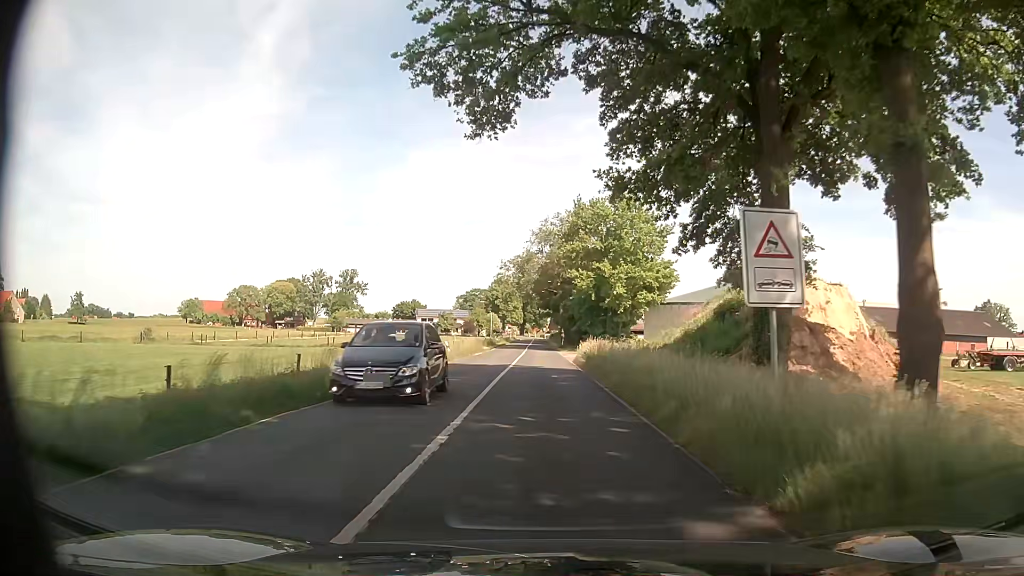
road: secondary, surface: asphalt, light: Day
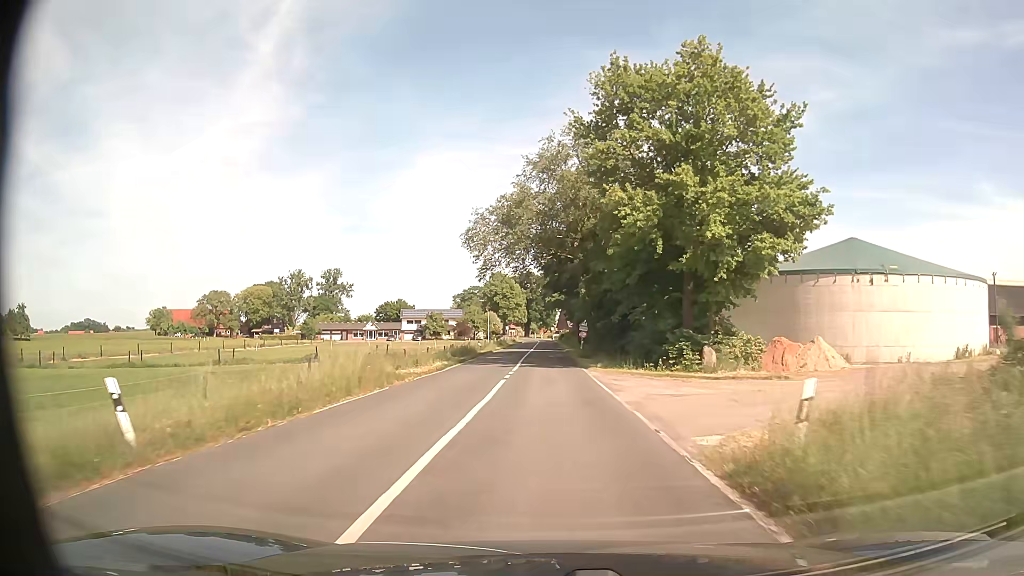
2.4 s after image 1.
(+0.1, +31.1) m; 0°
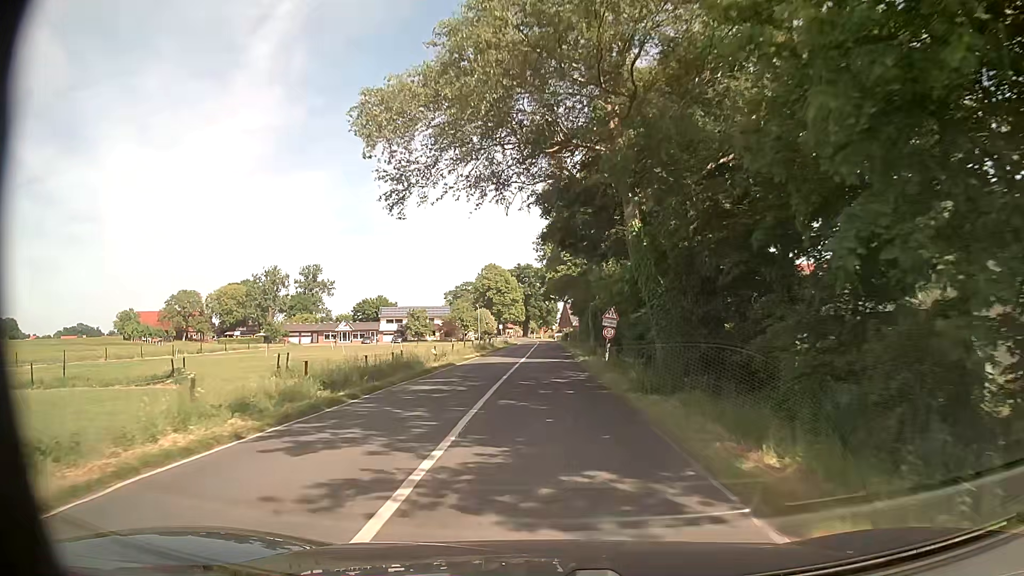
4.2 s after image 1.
(0.0, +23.4) m; -1°
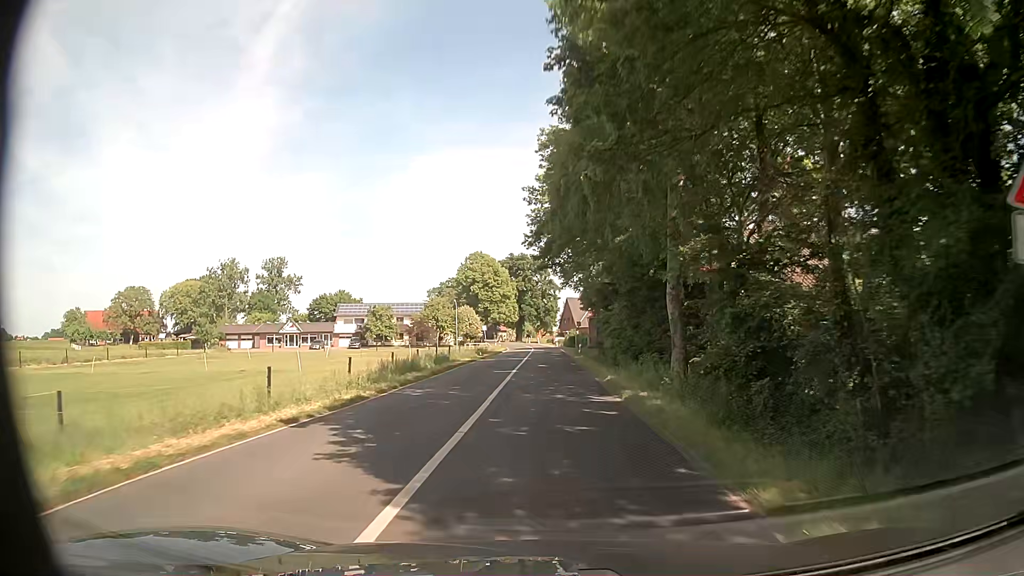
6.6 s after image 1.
(+0.2, +31.2) m; +1°
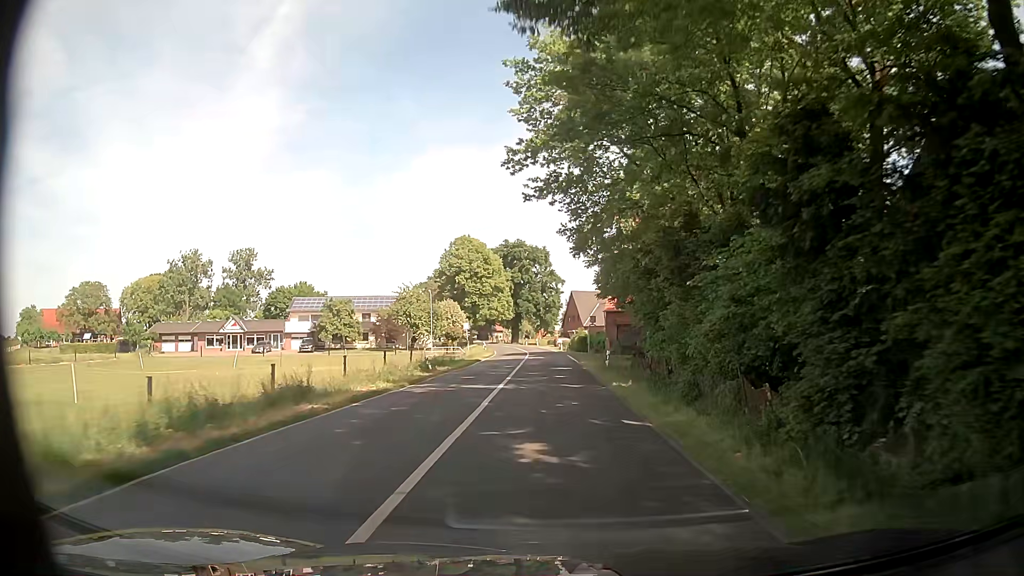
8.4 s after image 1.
(-0.1, +23.3) m; 0°
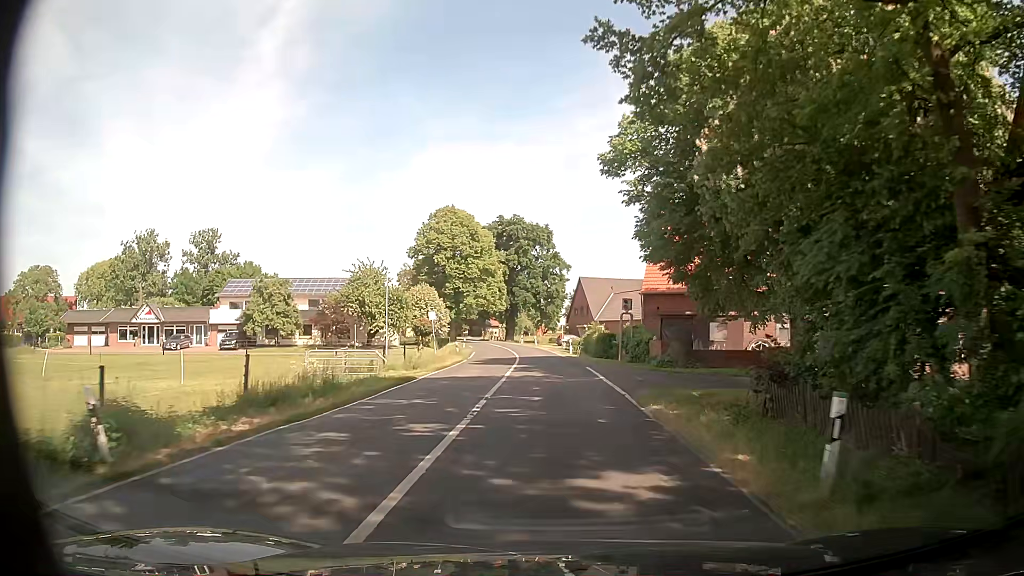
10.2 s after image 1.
(0.0, +23.3) m; +1°
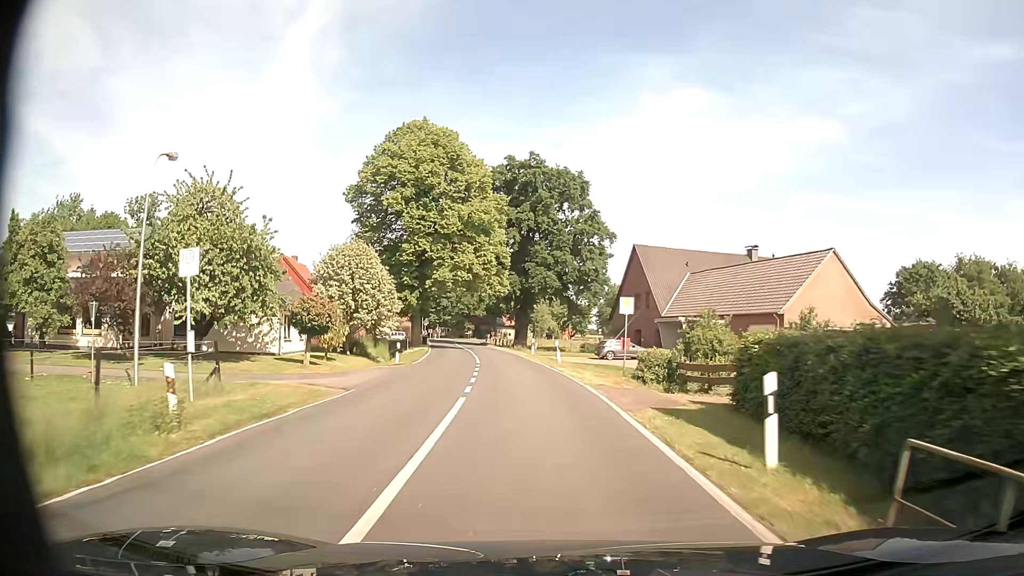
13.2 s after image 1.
(-1.0, +38.8) m; -3°
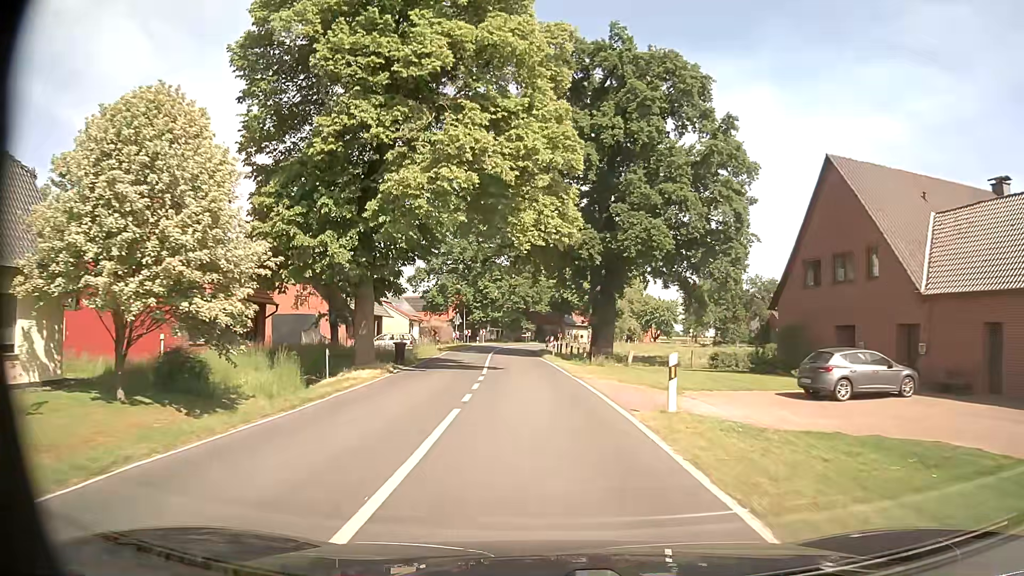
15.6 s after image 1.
(-1.7, +30.9) m; -6°
(0, +10) (-1, +20) (-1, +30) (-2, +40) (-2, +50) (-2, +60) (-2, +70) (-1, +80) (+2, +90) (+6, +99) m
